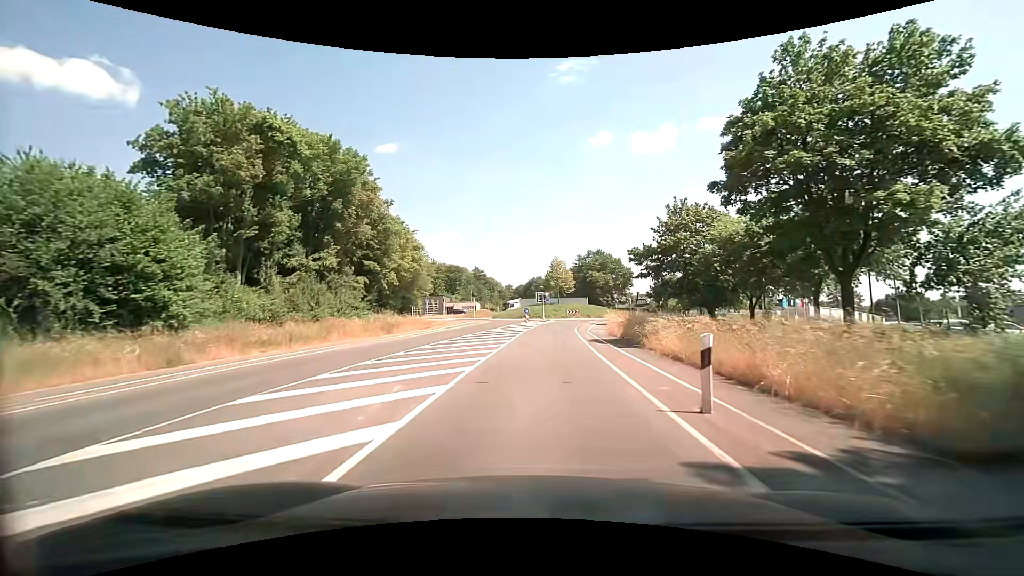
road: secondary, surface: asphalt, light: Day
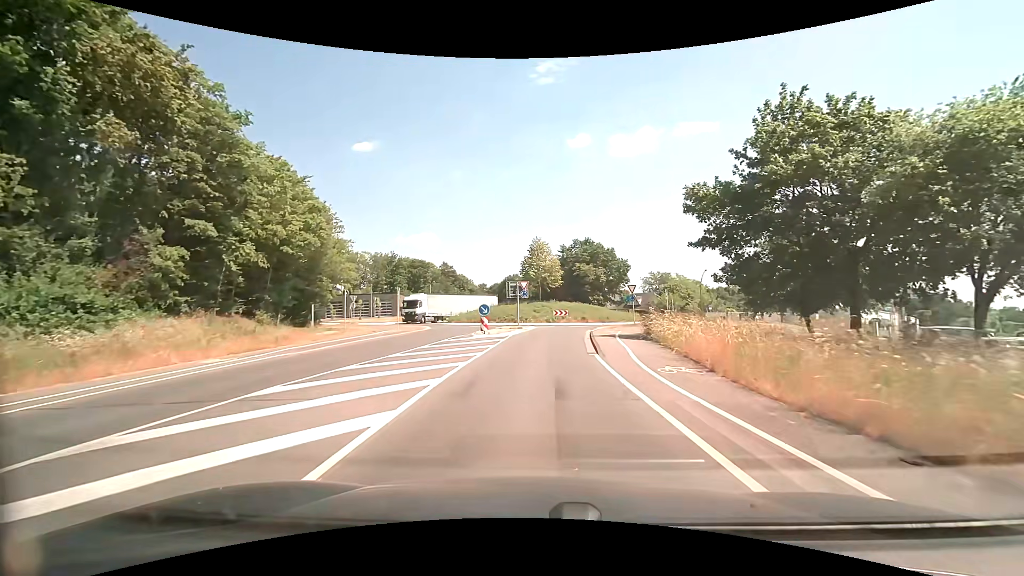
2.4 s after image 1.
(+0.4, +24.1) m; +2°
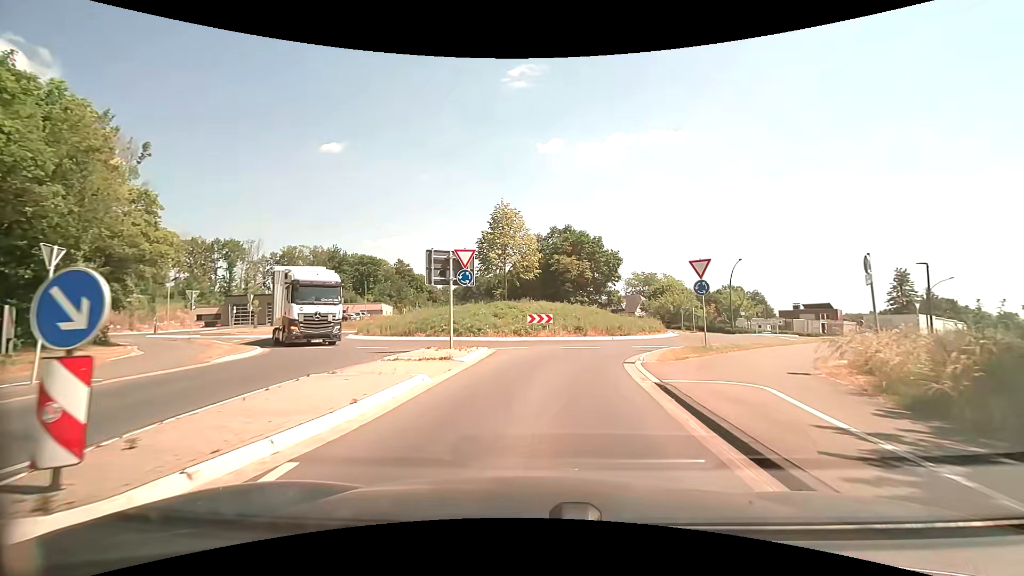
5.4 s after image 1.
(+0.6, +22.4) m; +3°
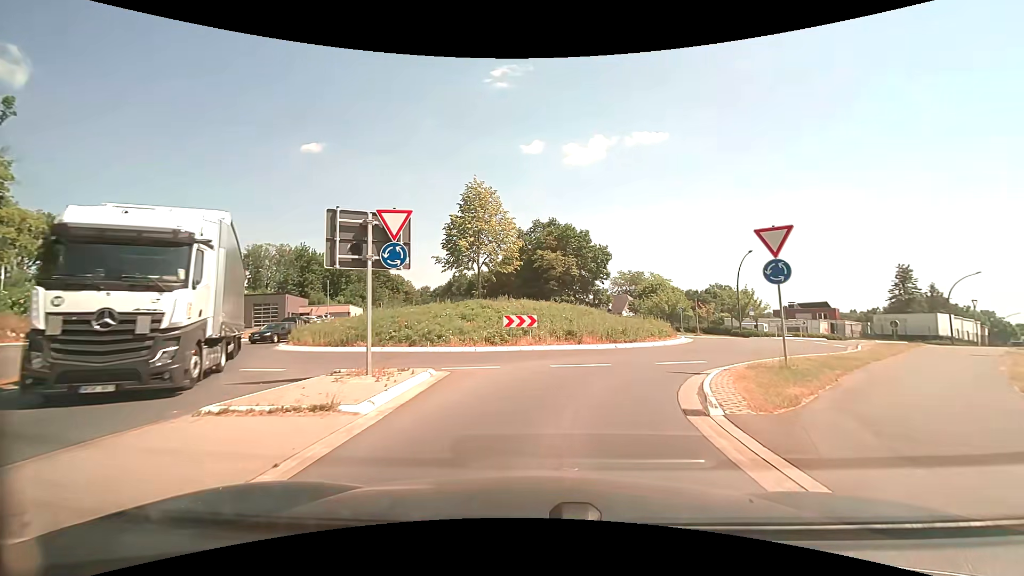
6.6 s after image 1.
(+0.2, +7.3) m; +2°
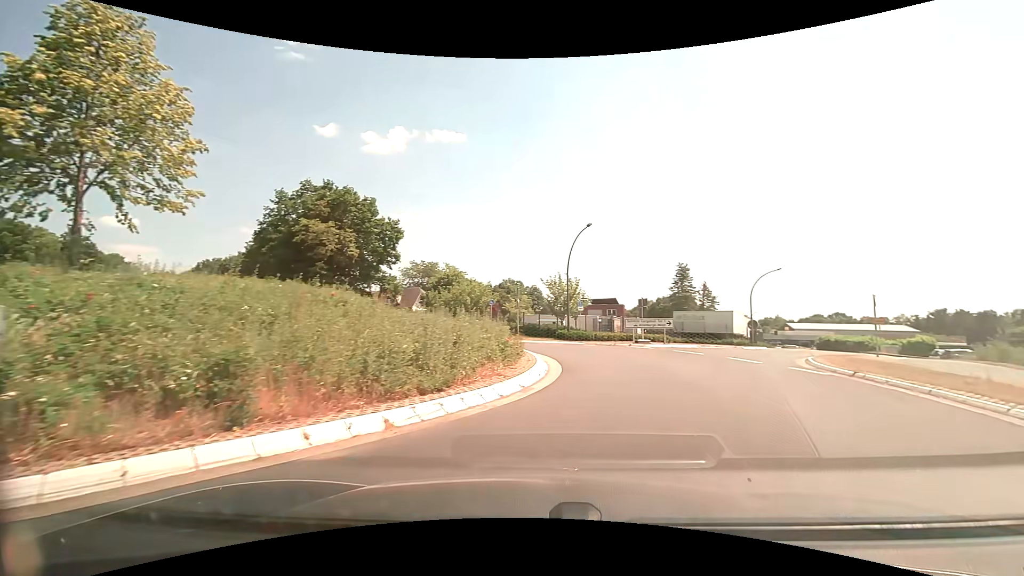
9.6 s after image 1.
(+1.9, +16.7) m; +23°
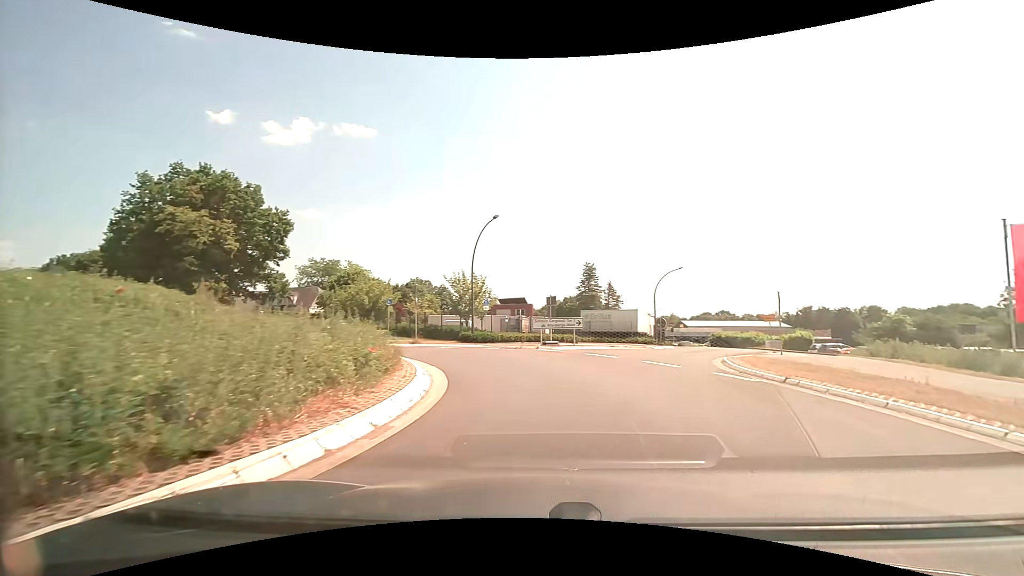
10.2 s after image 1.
(+0.3, +3.0) m; +10°
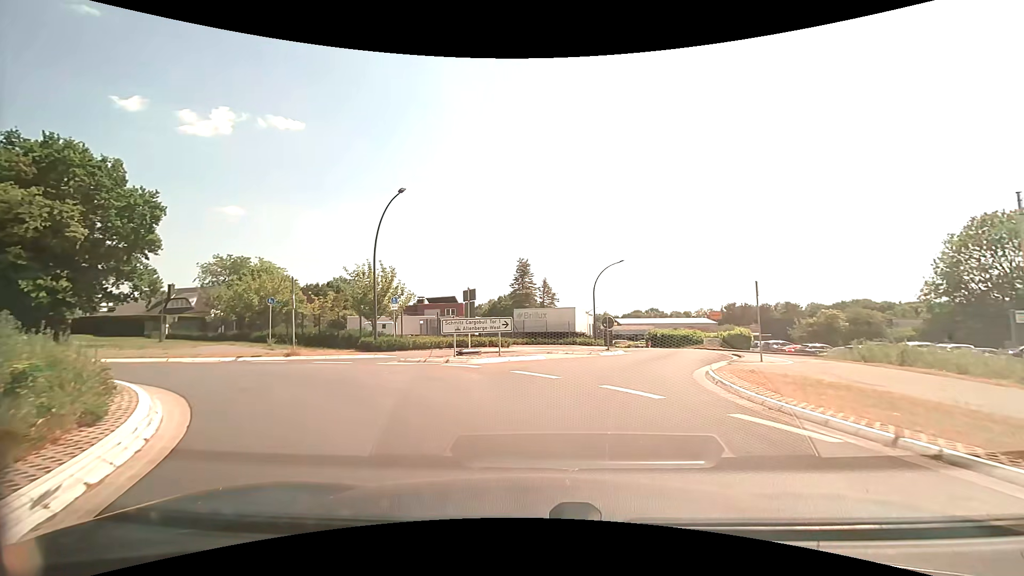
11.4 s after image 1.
(+0.7, +6.3) m; +9°
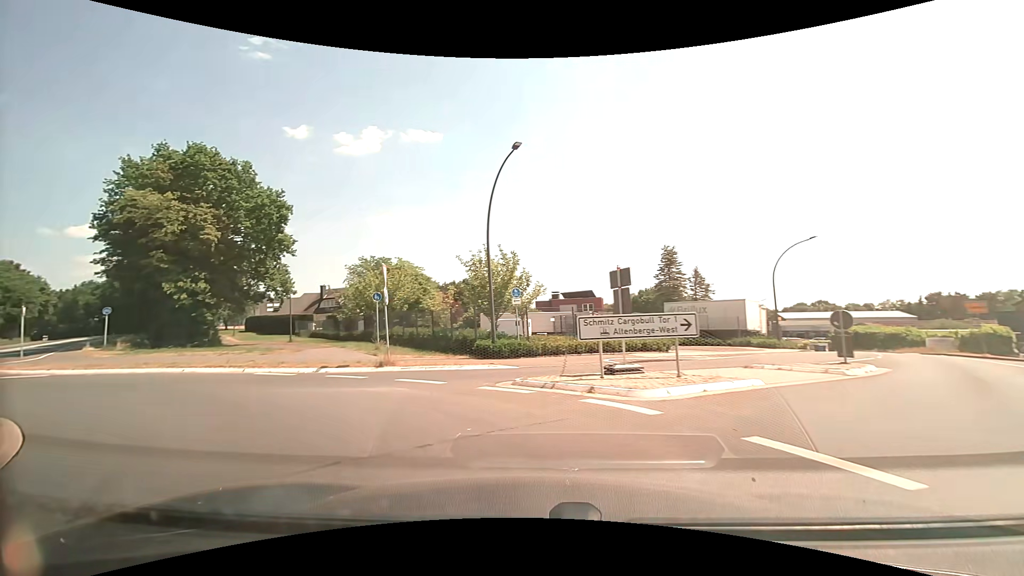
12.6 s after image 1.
(-0.8, +6.7) m; -16°
(-3, +9) (-12, +14) (-22, +12) (-29, +5) (-31, -4) (-26, -13) (-17, -17) (-7, -14) (-1, -7) (-1, +3) m
